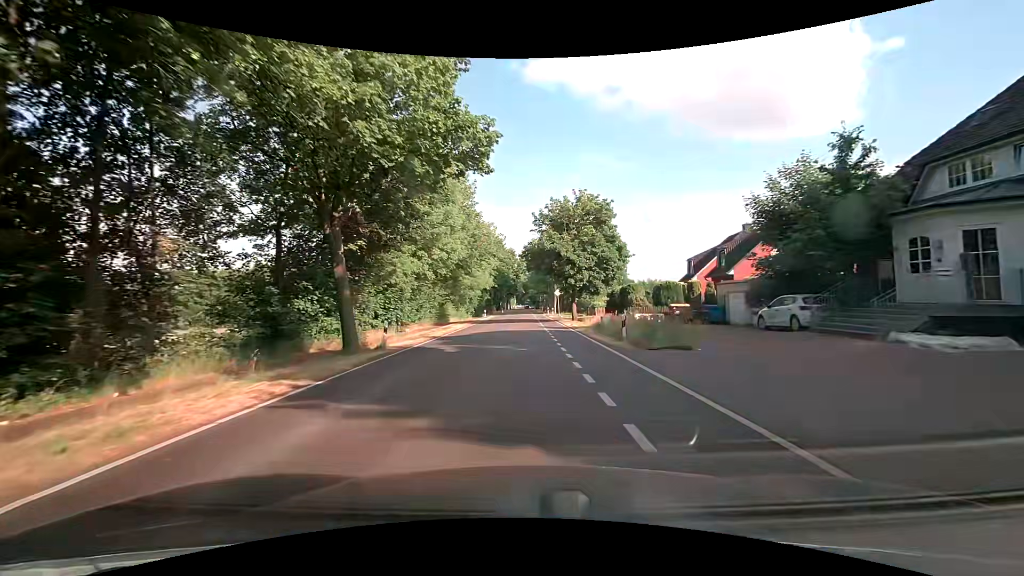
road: tertiary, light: Day
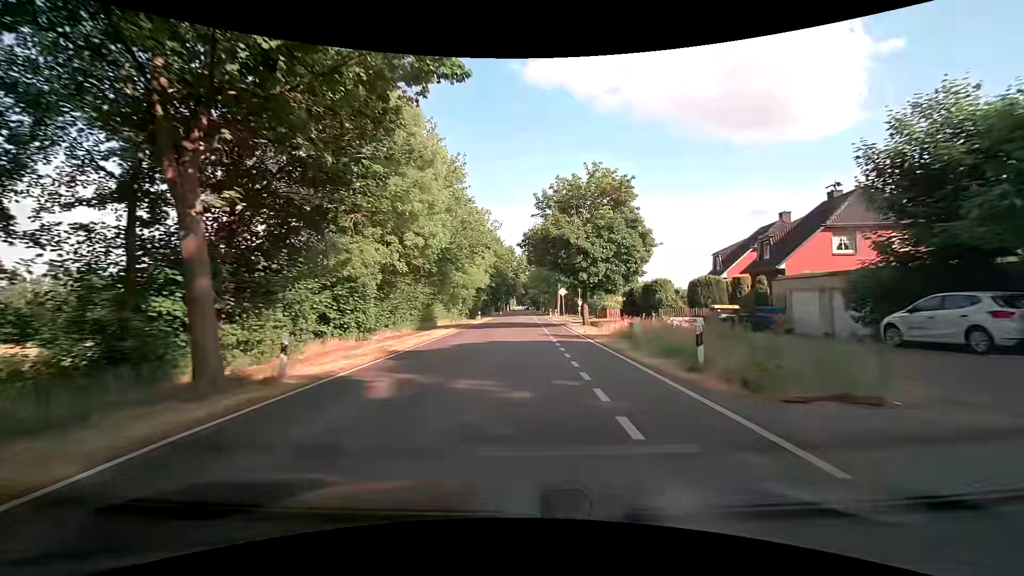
(0.0, +7.6) m; 0°
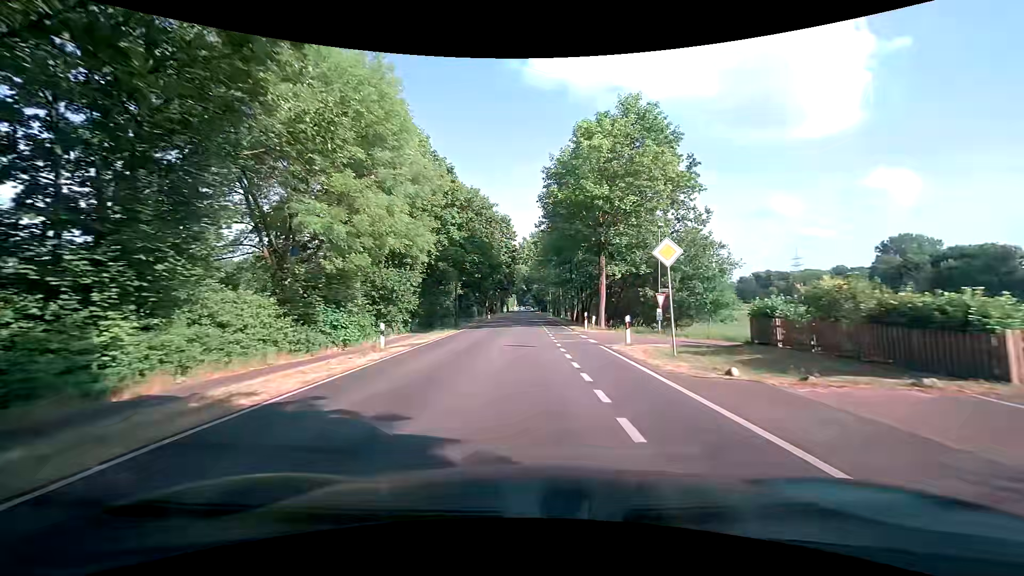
(0.0, +38.1) m; 0°
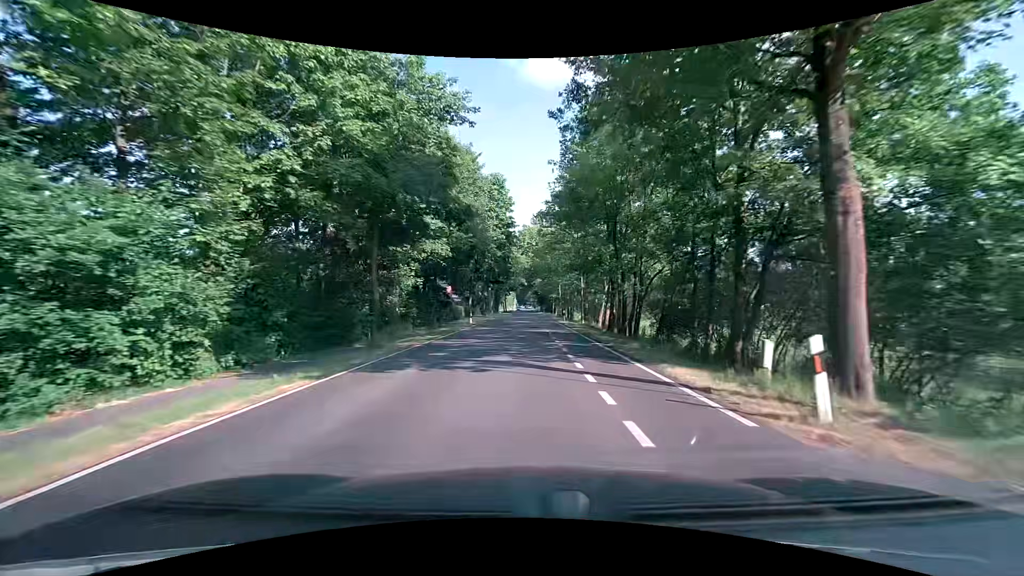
(-0.1, +22.8) m; 0°
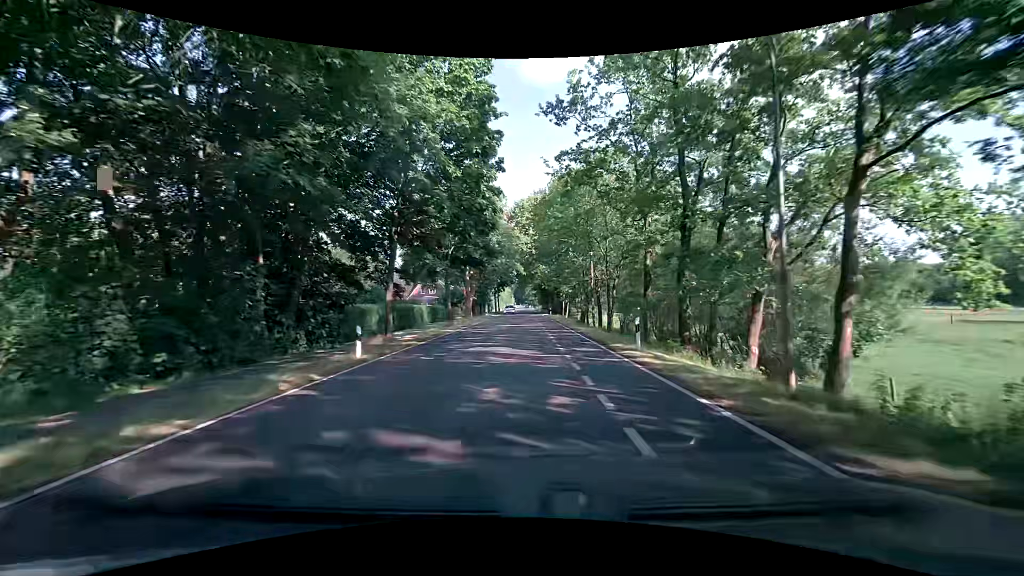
(-0.1, +30.4) m; 0°
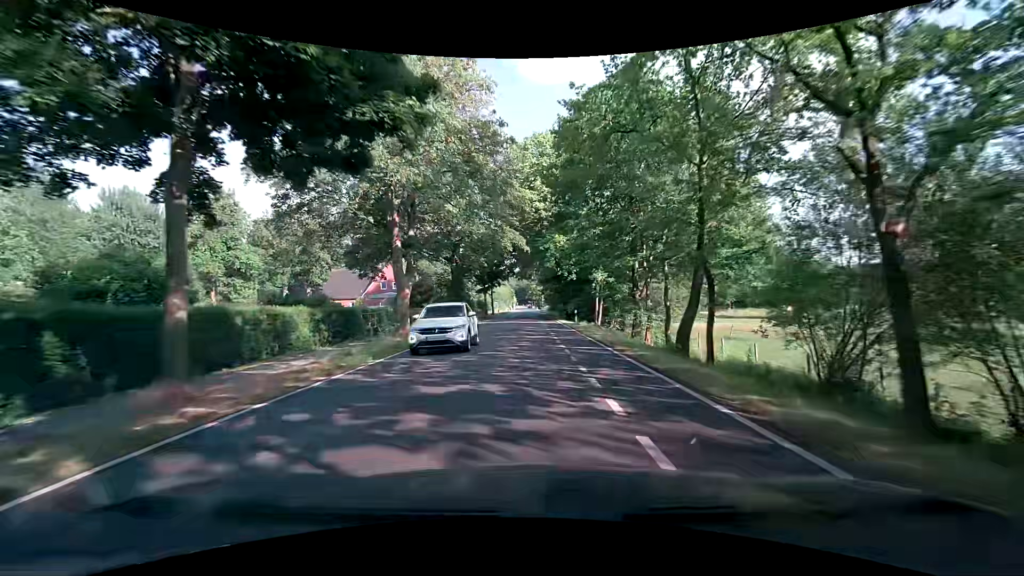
(-0.2, +30.4) m; -1°
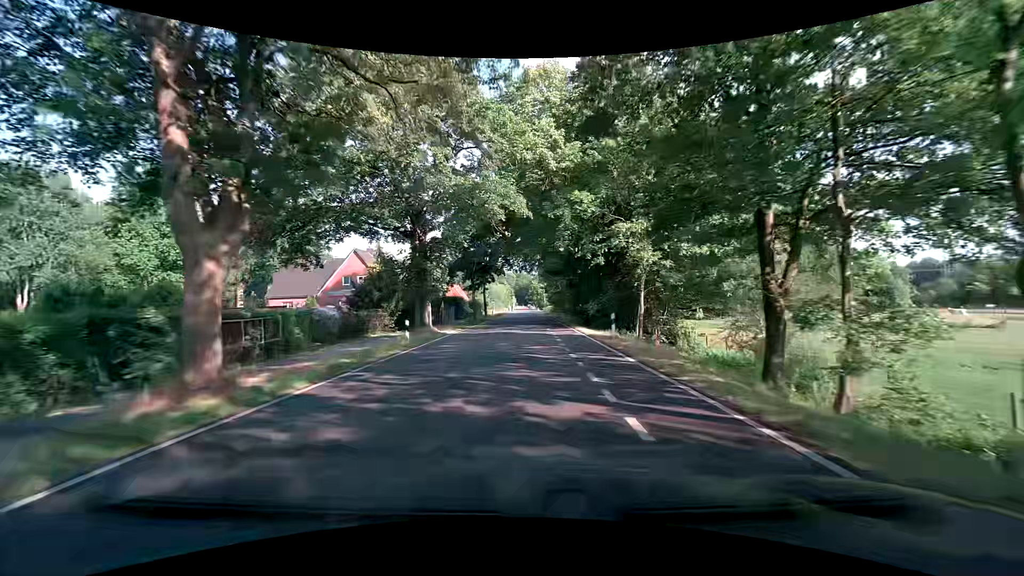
(0.0, +15.2) m; 0°
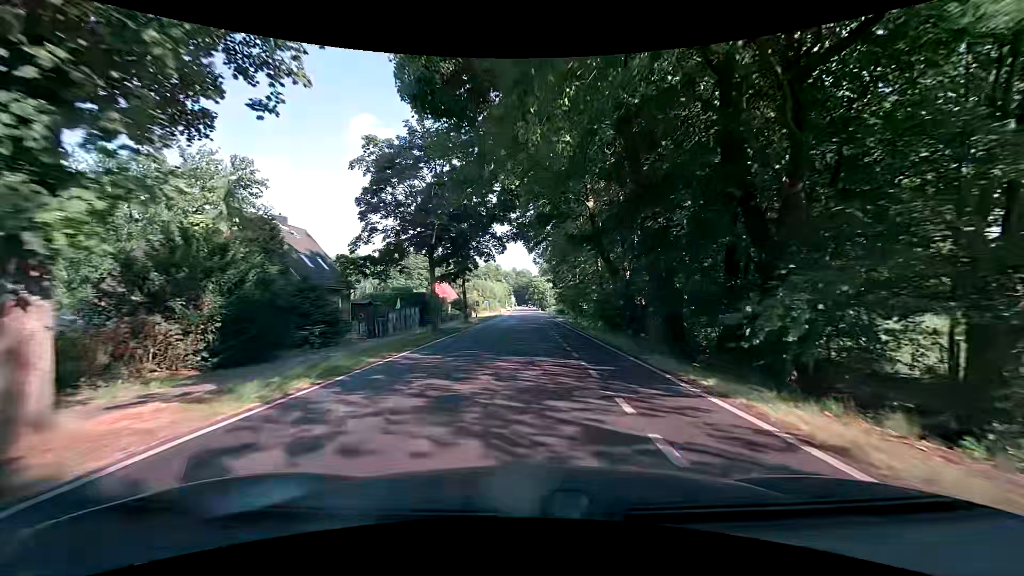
(+0.1, +22.8) m; 0°
(0, +10) (0, +20) (0, +30) (0, +40) (0, +50) (+1, +60) (+1, +70) (+1, +80) (+1, +90) (+1, +100) m
